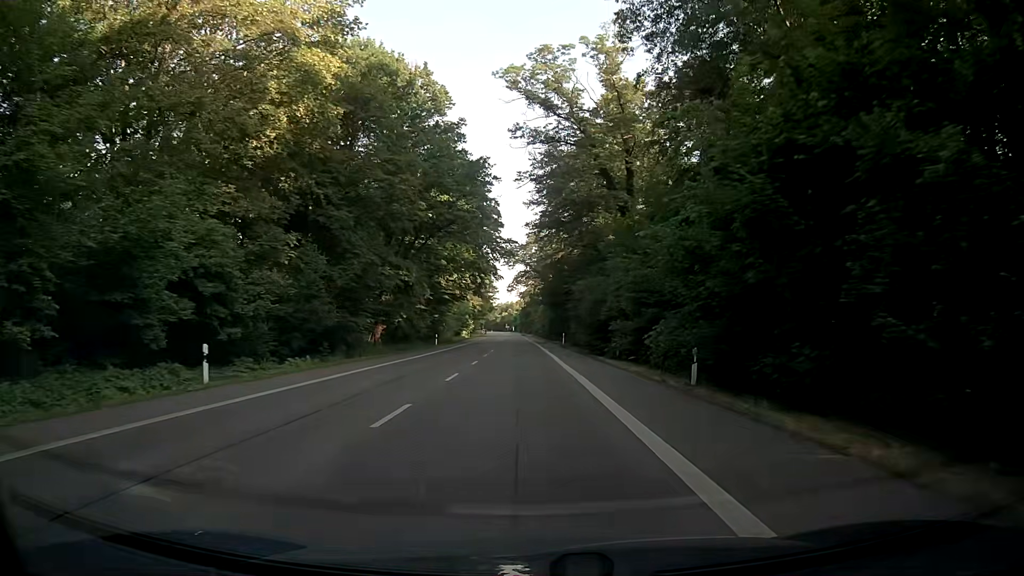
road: secondary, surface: asphalt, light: Day
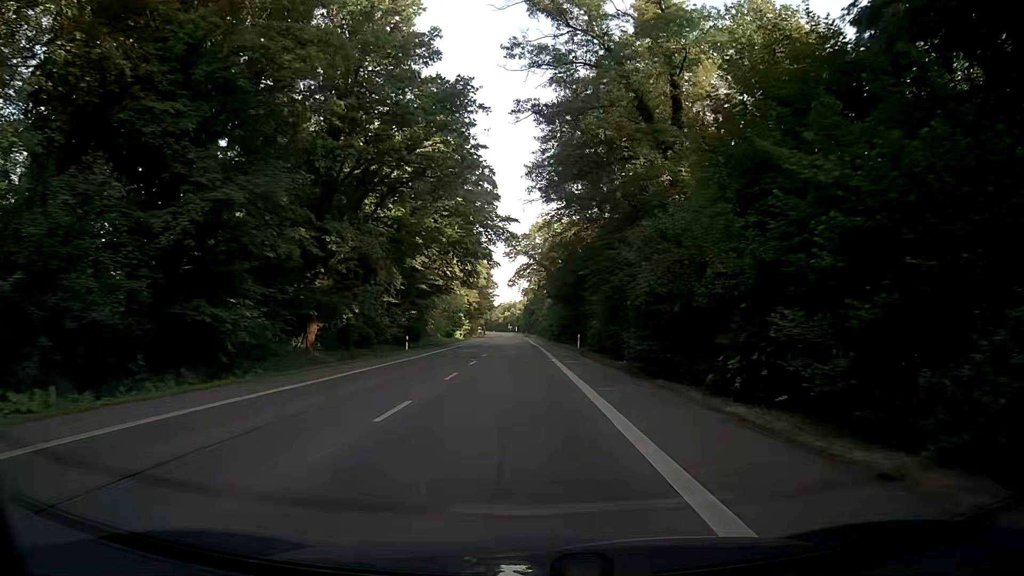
(-0.1, +17.3) m; -1°
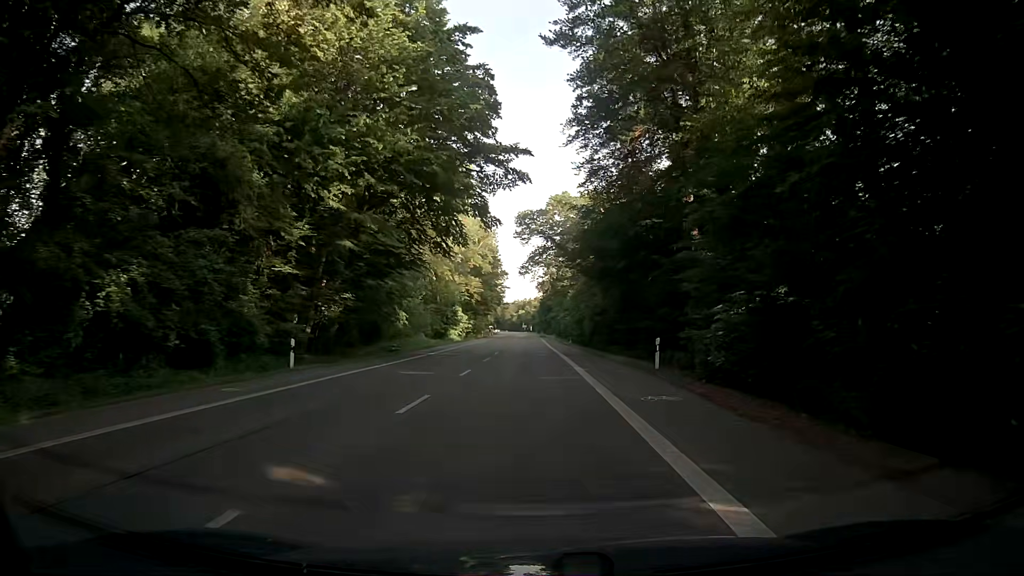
(-0.3, +26.5) m; -1°
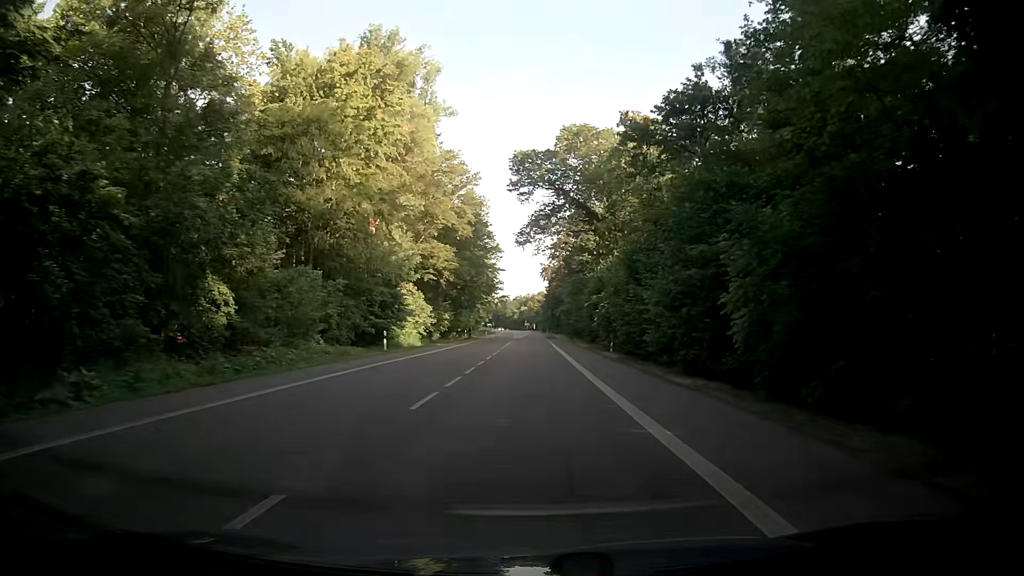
(-0.5, +35.7) m; 0°
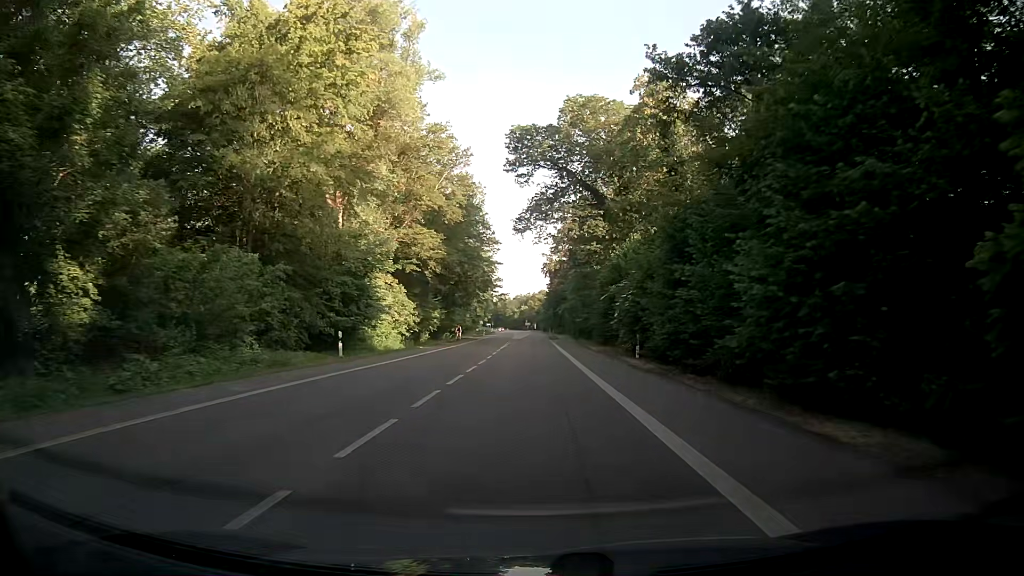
(-0.1, +9.0) m; -1°
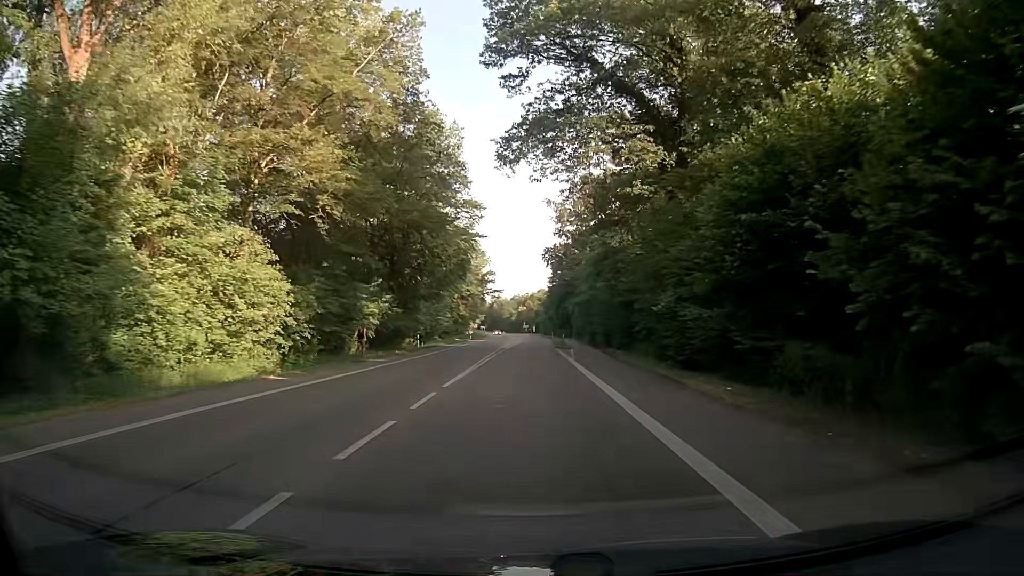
(0.0, +27.1) m; 0°
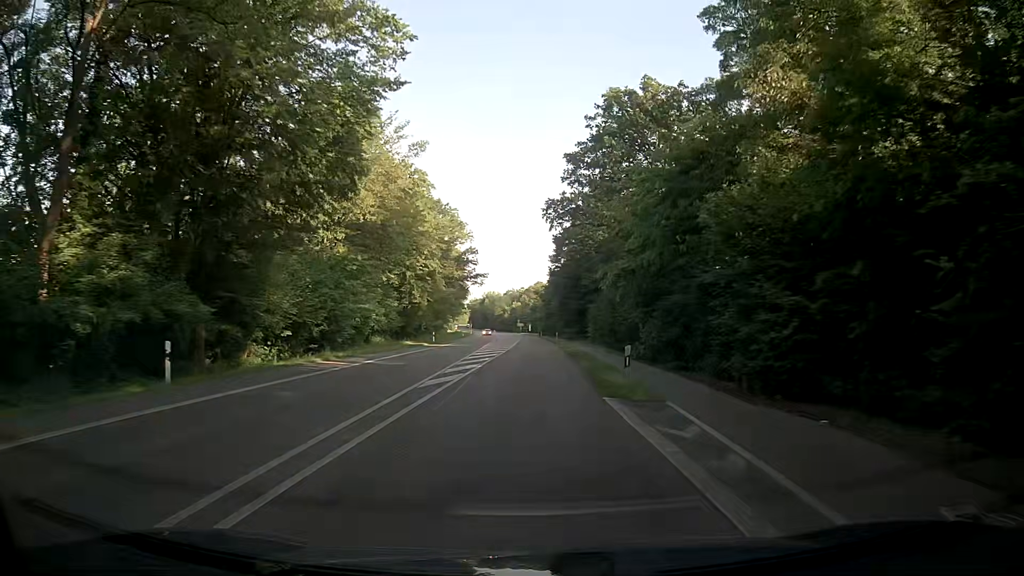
(+0.3, +36.0) m; 0°
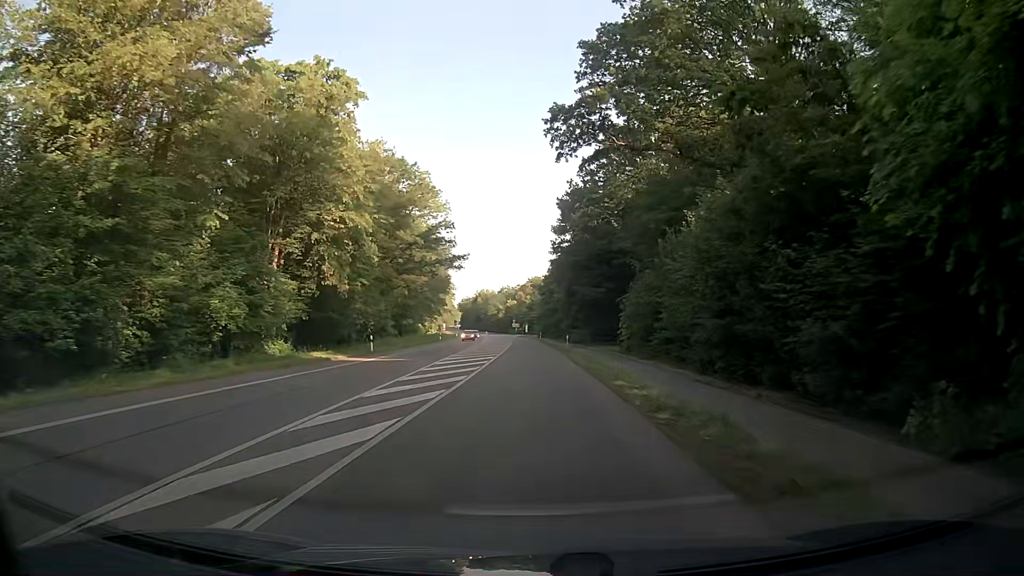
(+0.2, +26.9) m; 0°
(0, +10) (0, +20) (0, +30) (0, +40) (0, +50) (0, +60) (0, +70) (-1, +80) (-1, +90) (-1, +100) m
